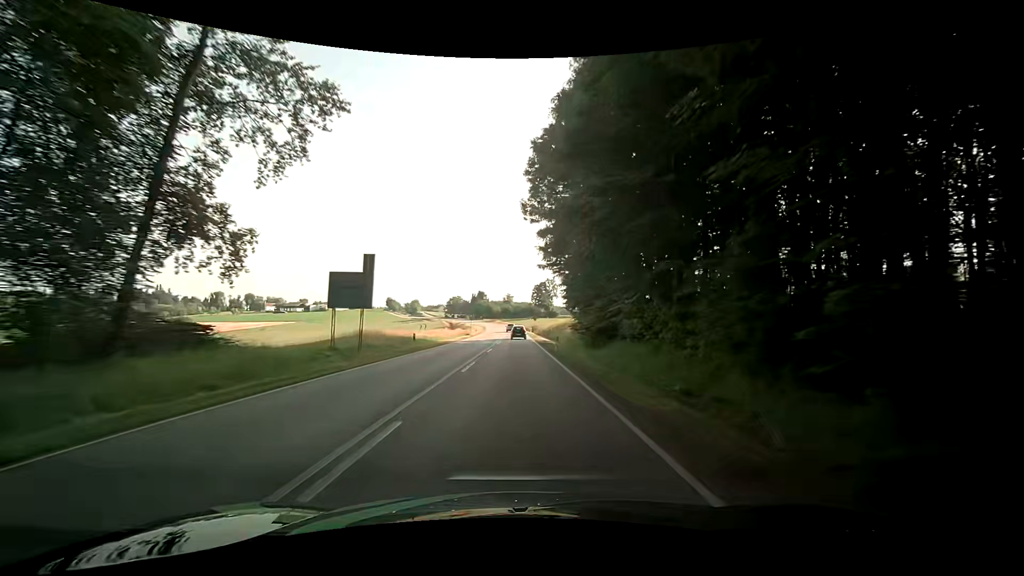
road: secondary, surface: asphalt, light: Day
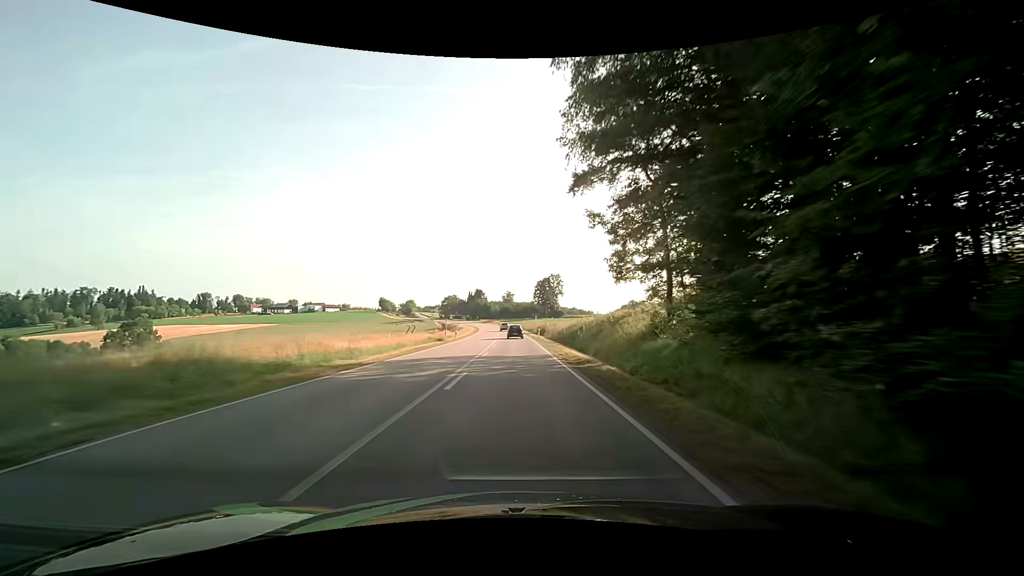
(-0.7, +28.2) m; -1°
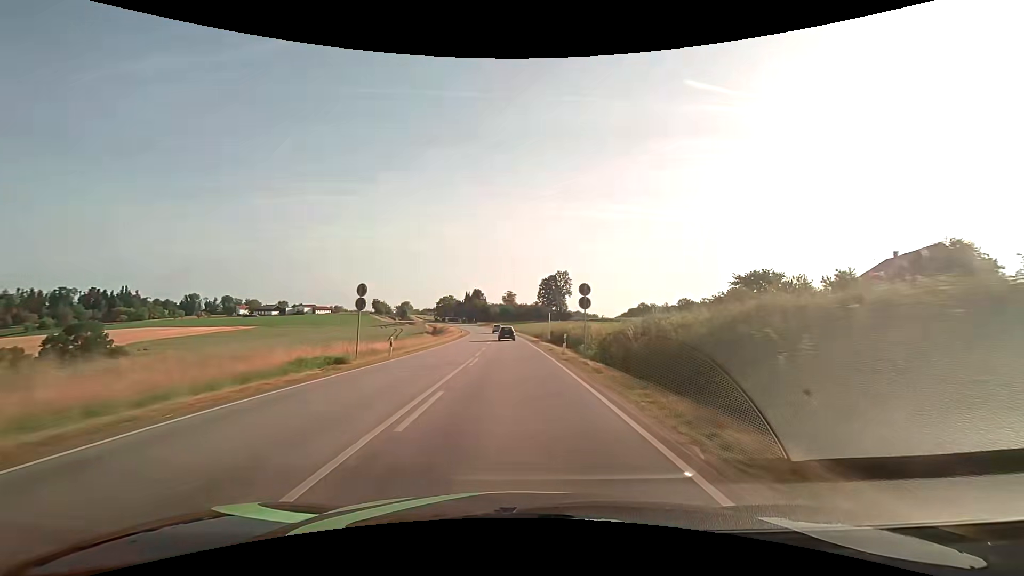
(-0.1, +28.2) m; 0°
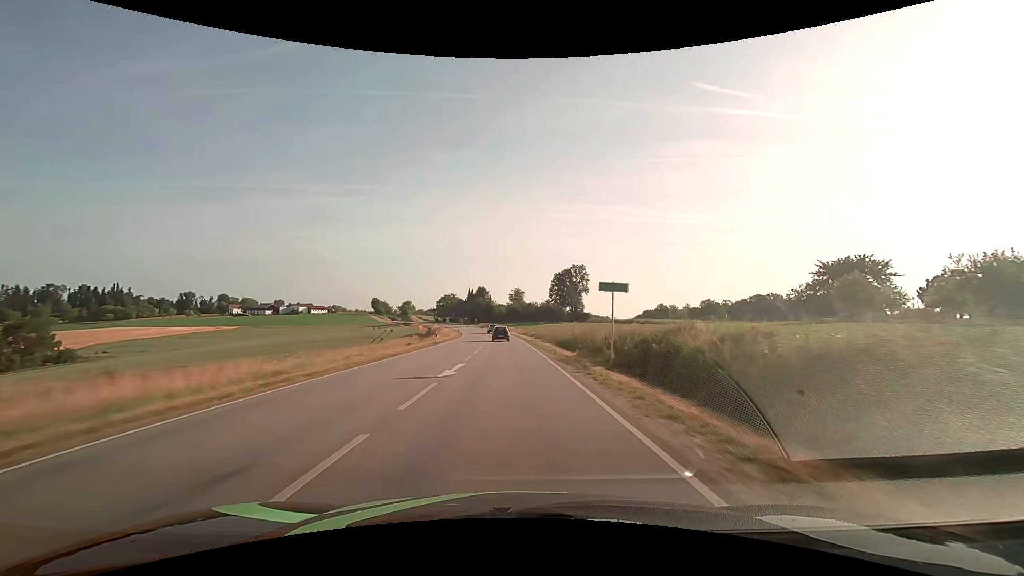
(-0.3, +28.2) m; -1°
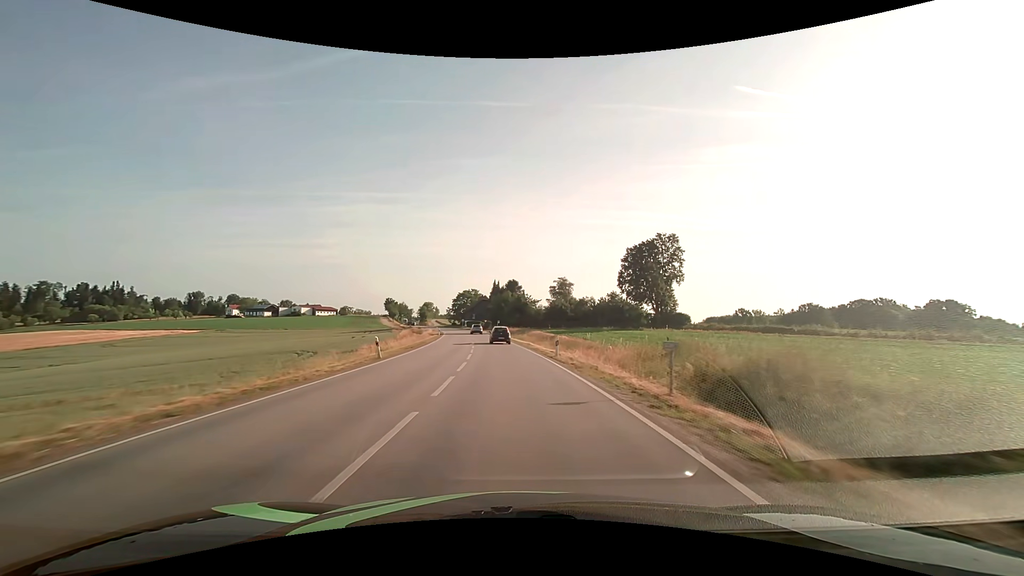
(-2.6, +70.3) m; -4°
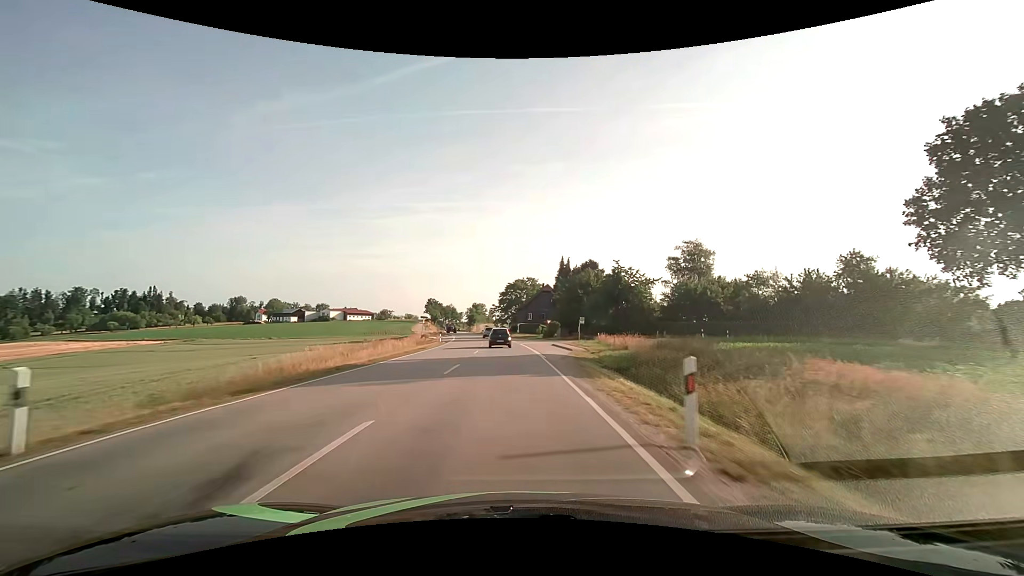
(-4.2, +68.4) m; -7°
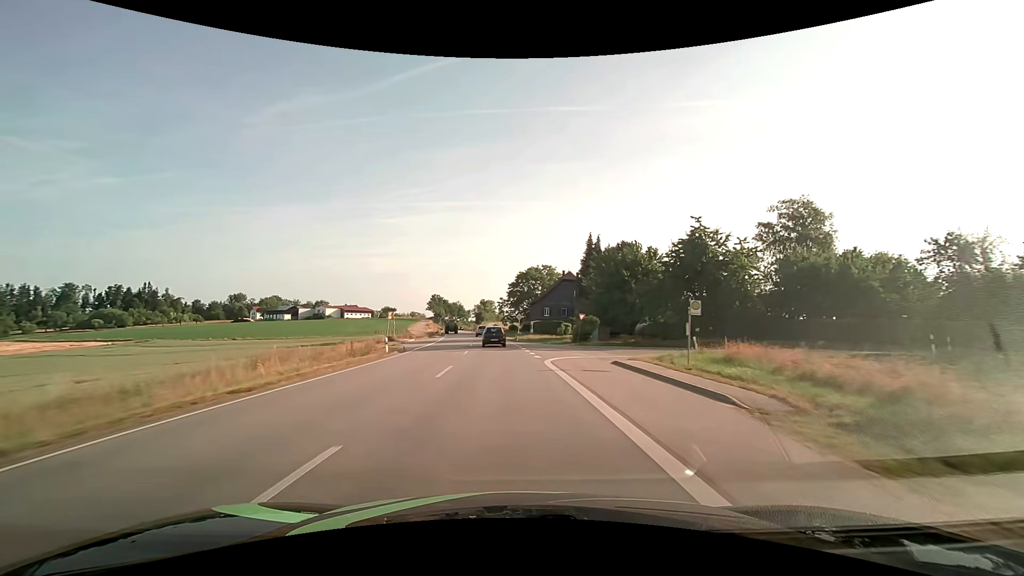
(-0.3, +26.4) m; -1°
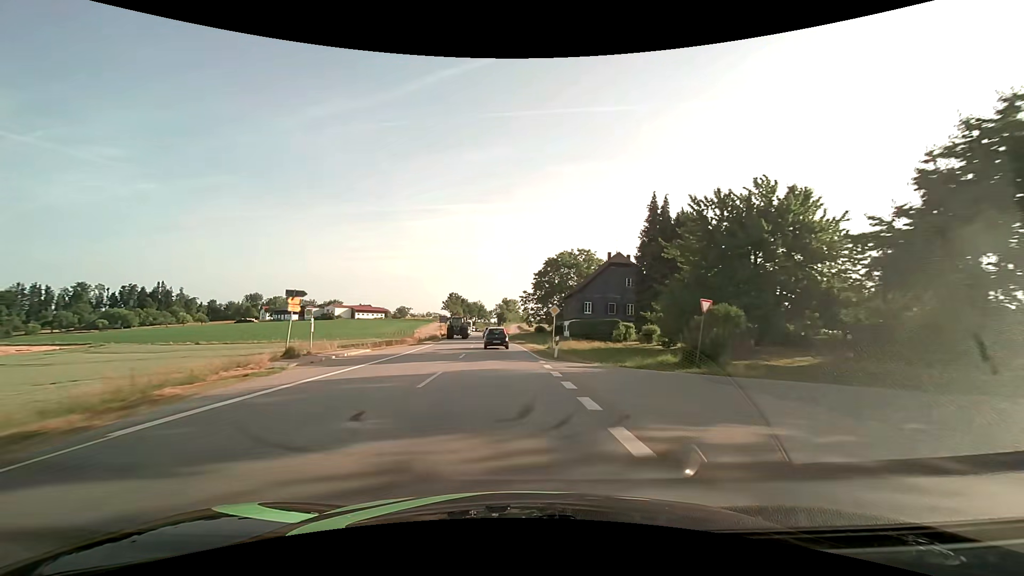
(-0.6, +26.2) m; -3°
